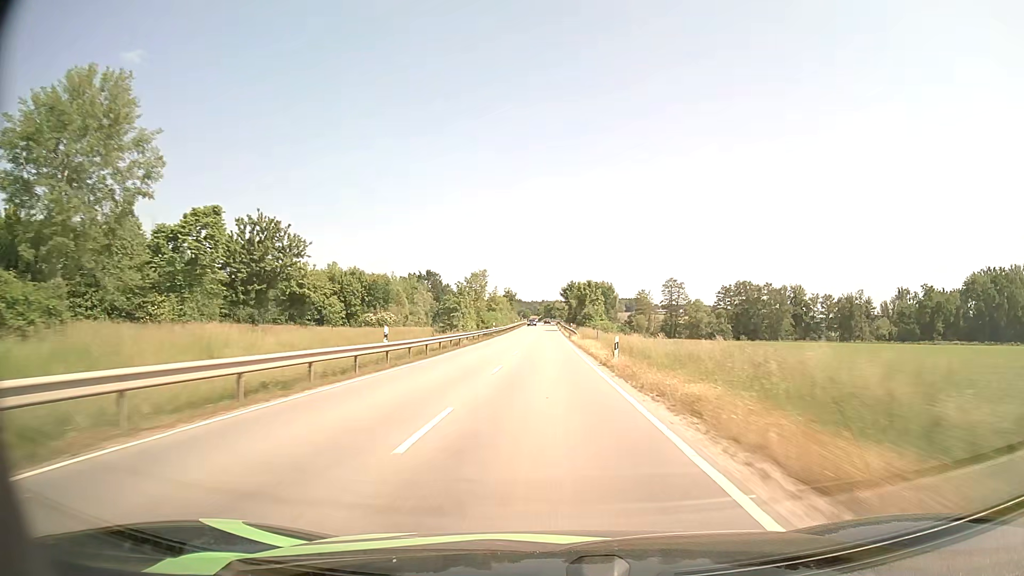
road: tertiary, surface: asphalt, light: Day
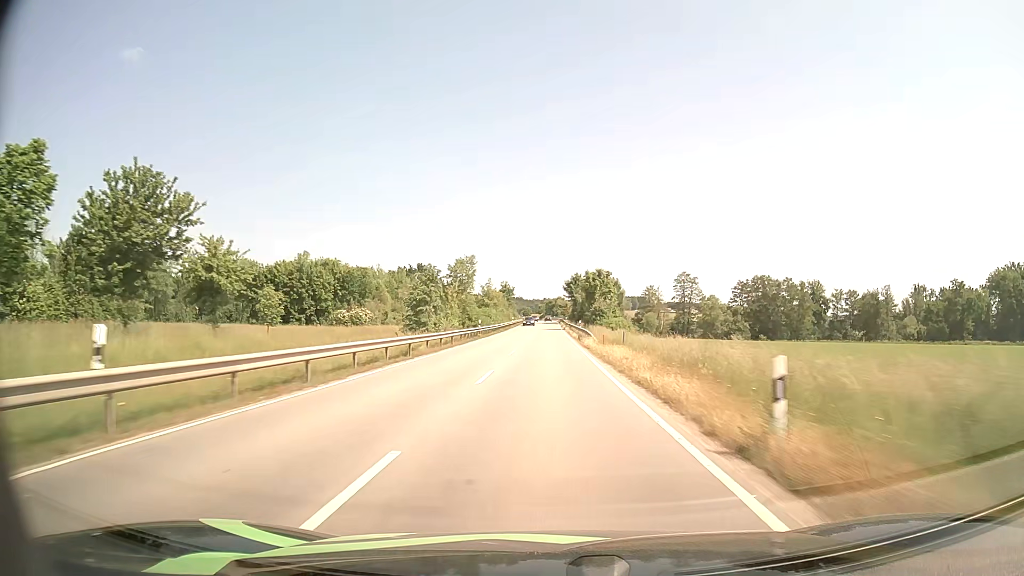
(0.0, +16.4) m; 0°
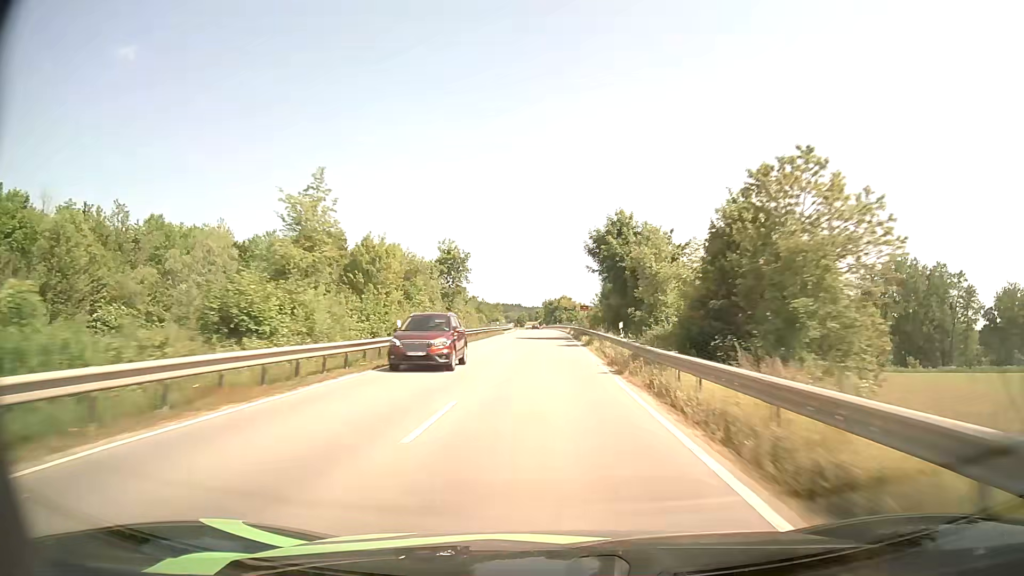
(+0.1, +80.3) m; 0°
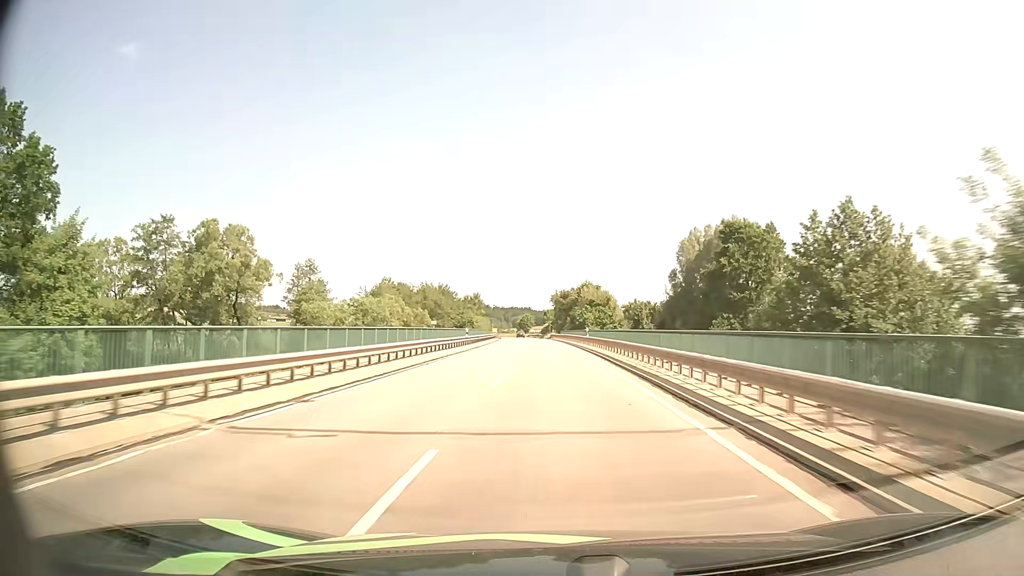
(-0.4, +77.3) m; -1°
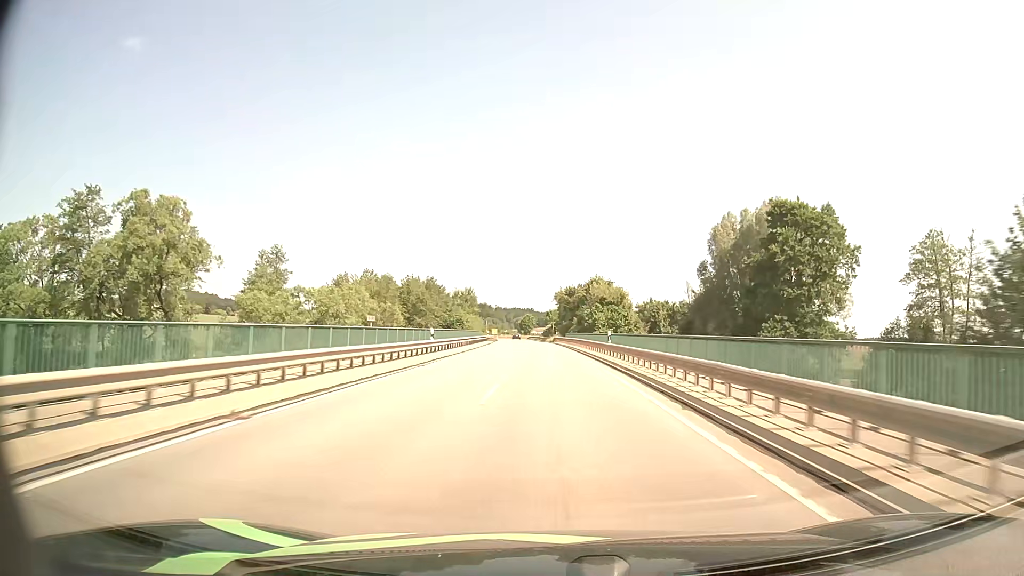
(-0.1, +15.4) m; 0°
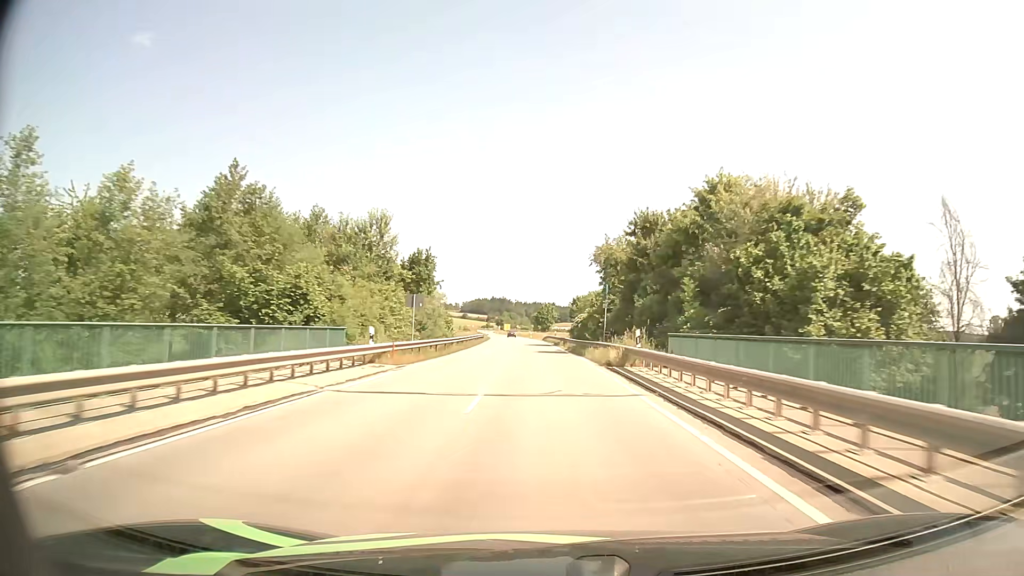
(-0.9, +62.0) m; -2°
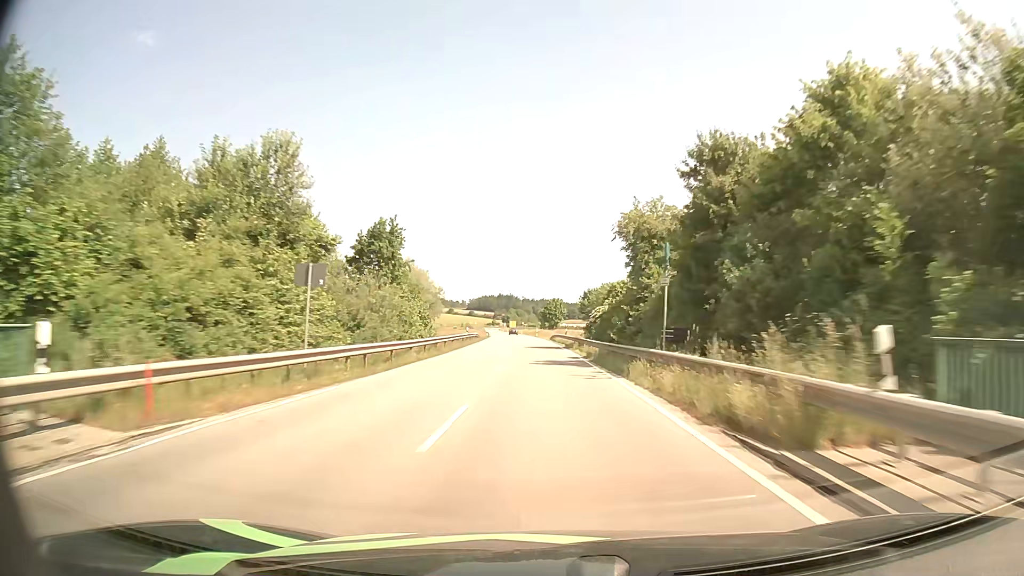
(-0.1, +15.6) m; -1°
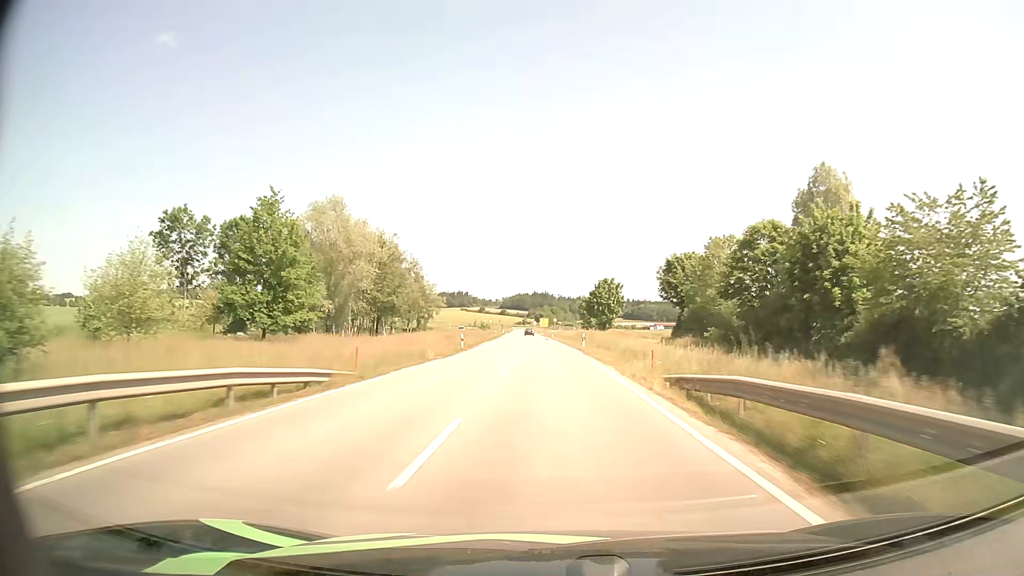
(-1.6, +62.4) m; -3°
(0, +10) (0, +20) (0, +30) (0, +40) (-1, +50) (-1, +60) (-1, +70) (-2, +80) (-2, +90) (-2, +100) m
